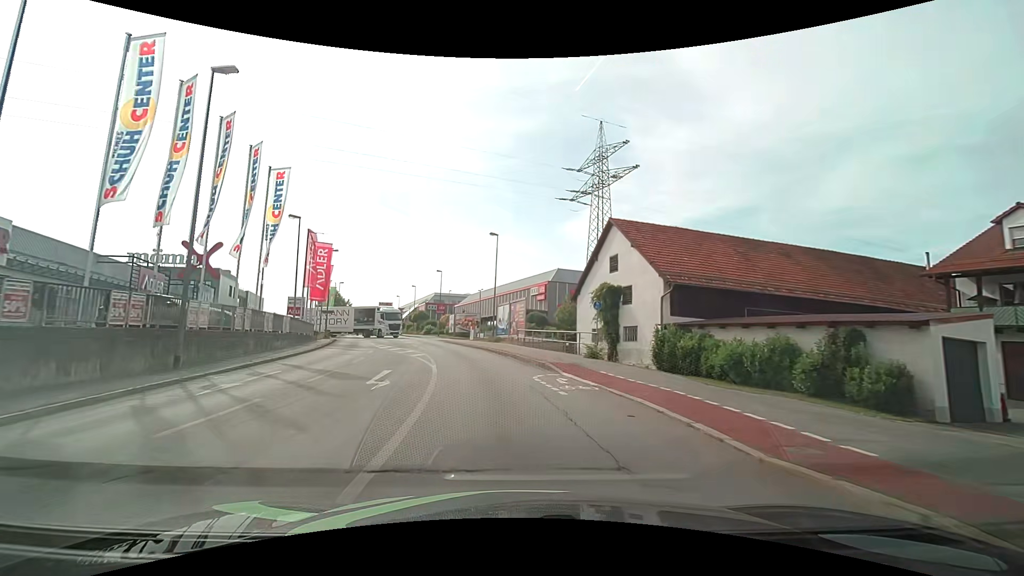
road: tertiary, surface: asphalt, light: Day
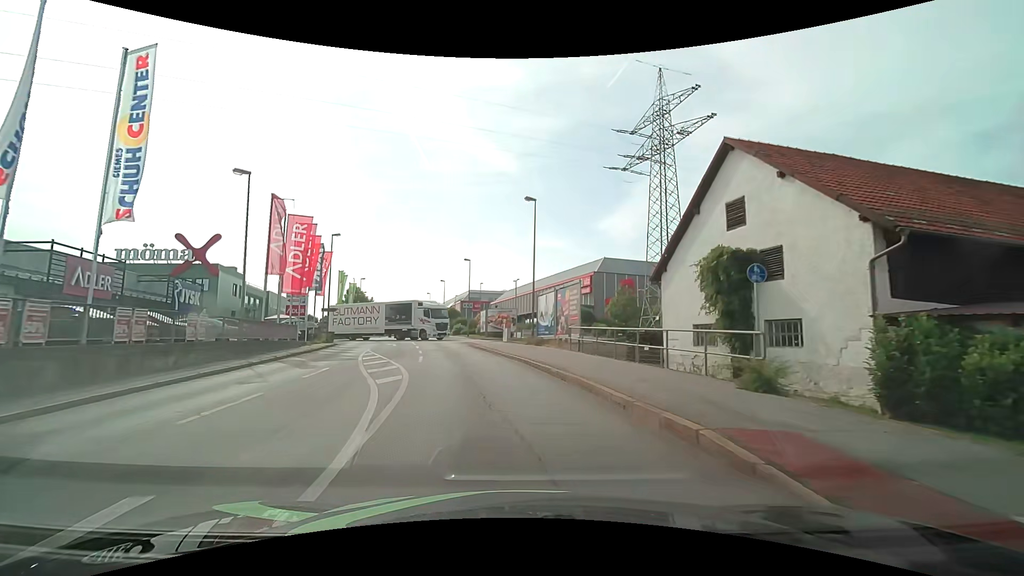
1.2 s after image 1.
(-0.4, +11.8) m; -5°
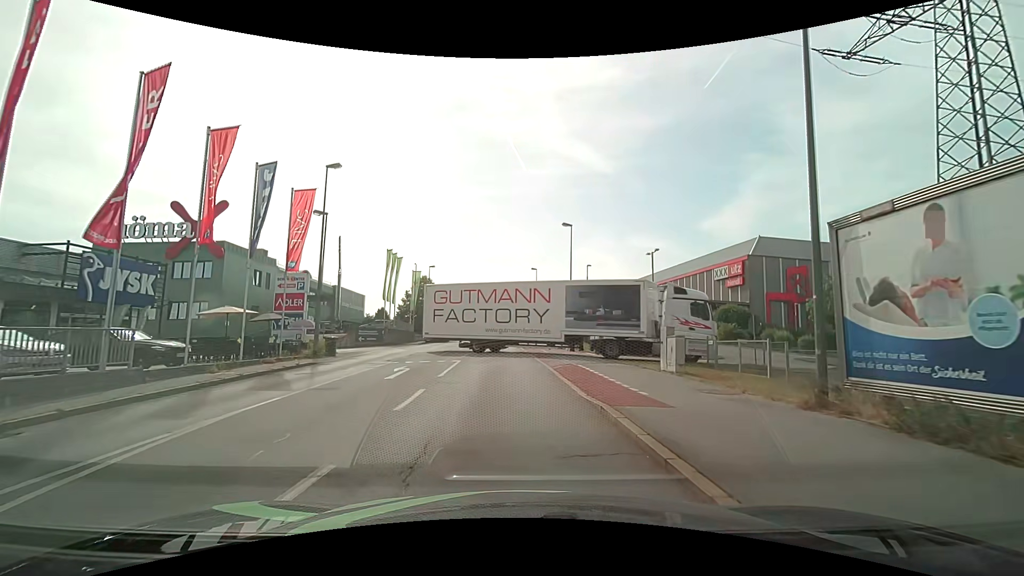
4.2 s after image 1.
(-2.1, +22.4) m; -12°
(0, +10) (-1, +20) (-1, +30) (-1, +40) (-2, +50) (-2, +60) (-3, +70) (-3, +80) (-4, +90) (-5, +100) m
